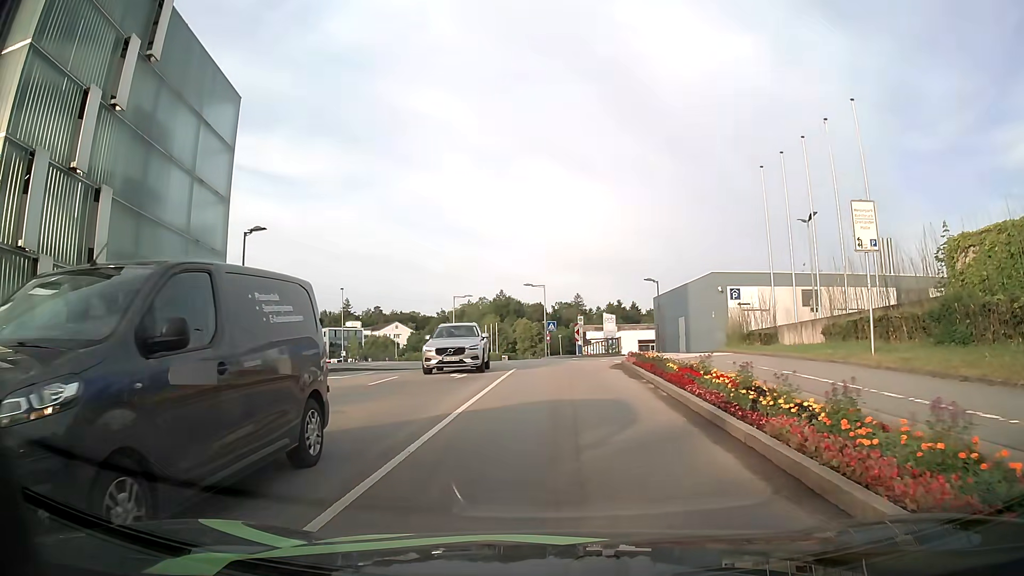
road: residential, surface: asphalt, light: Day
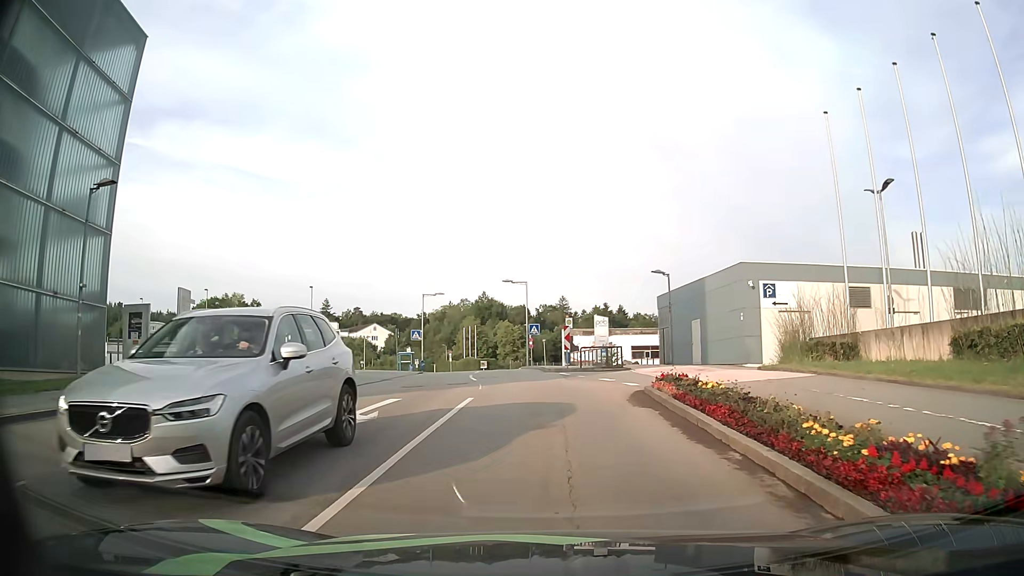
(+0.1, +9.2) m; +1°
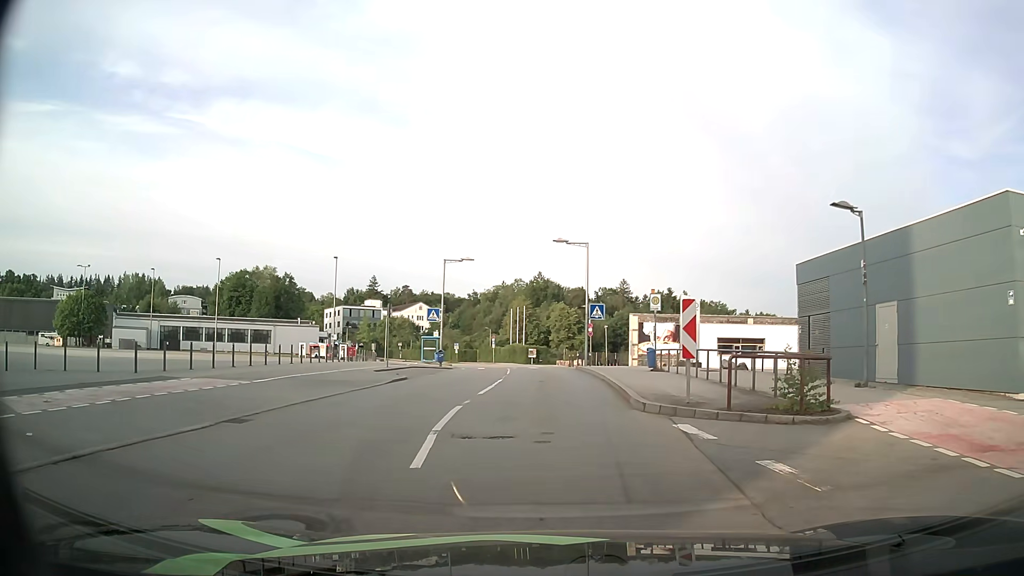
(-0.4, +17.0) m; -4°
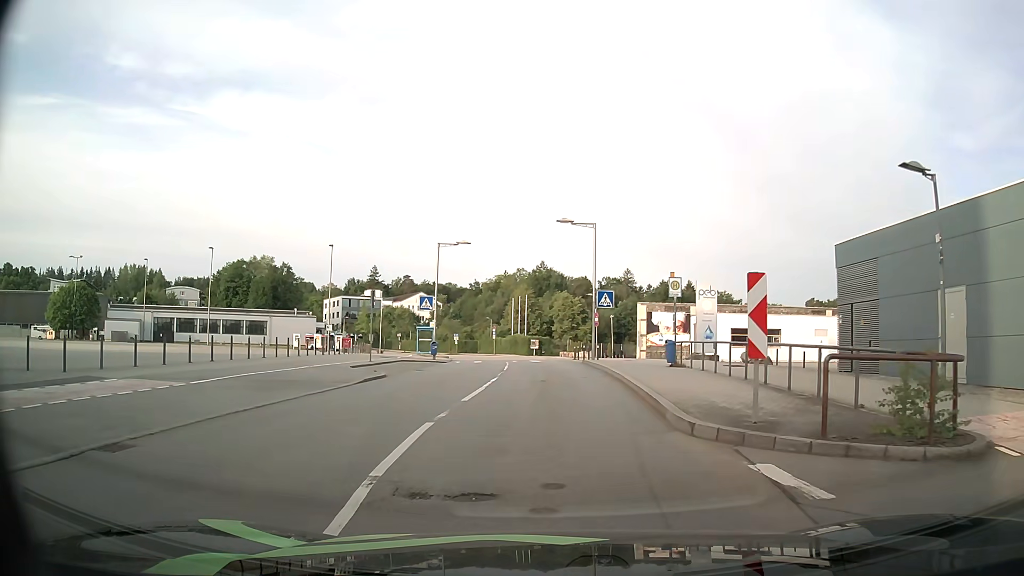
(0.0, +3.7) m; -1°
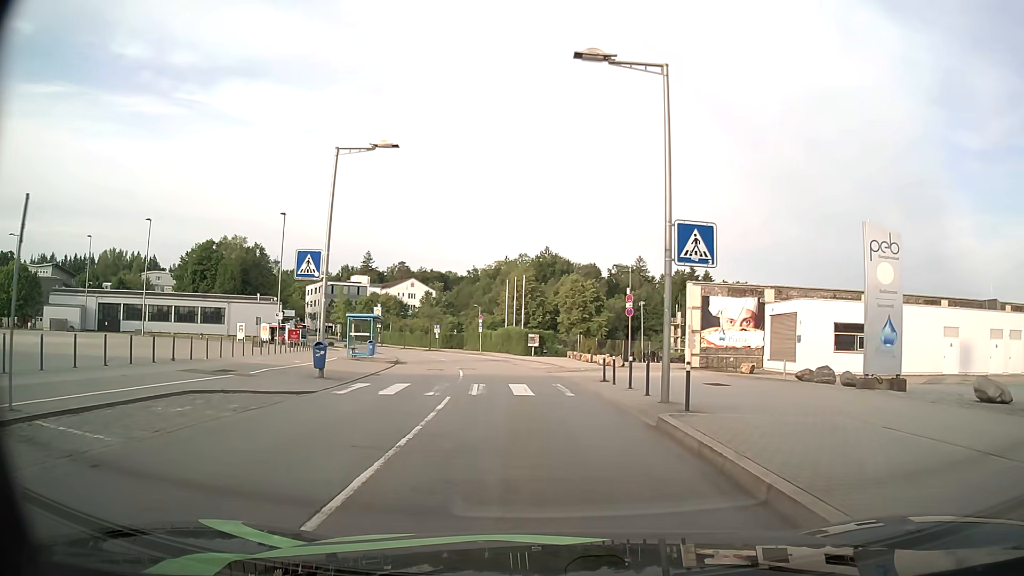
(+0.1, +21.2) m; -1°
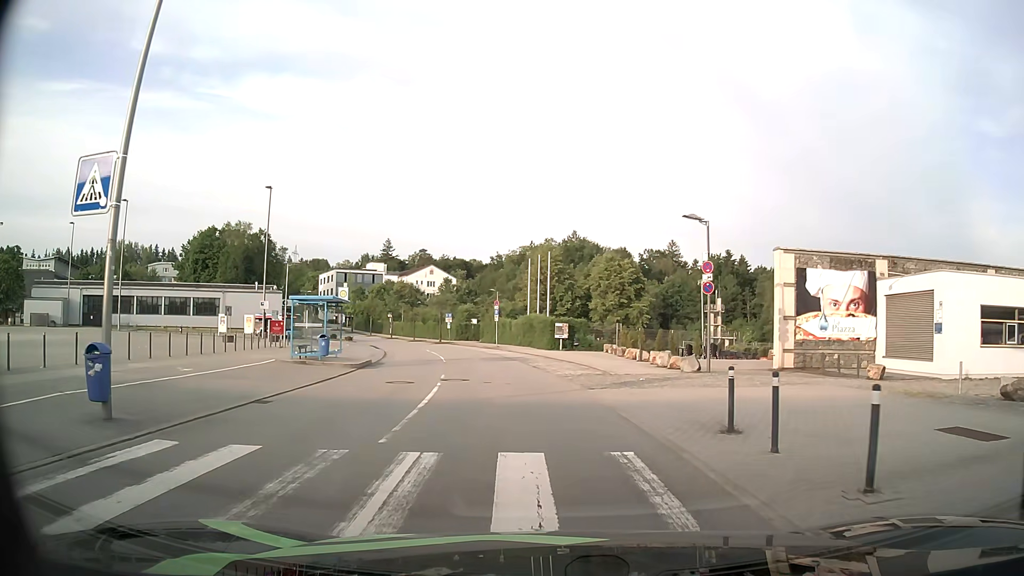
(-0.1, +11.8) m; -2°
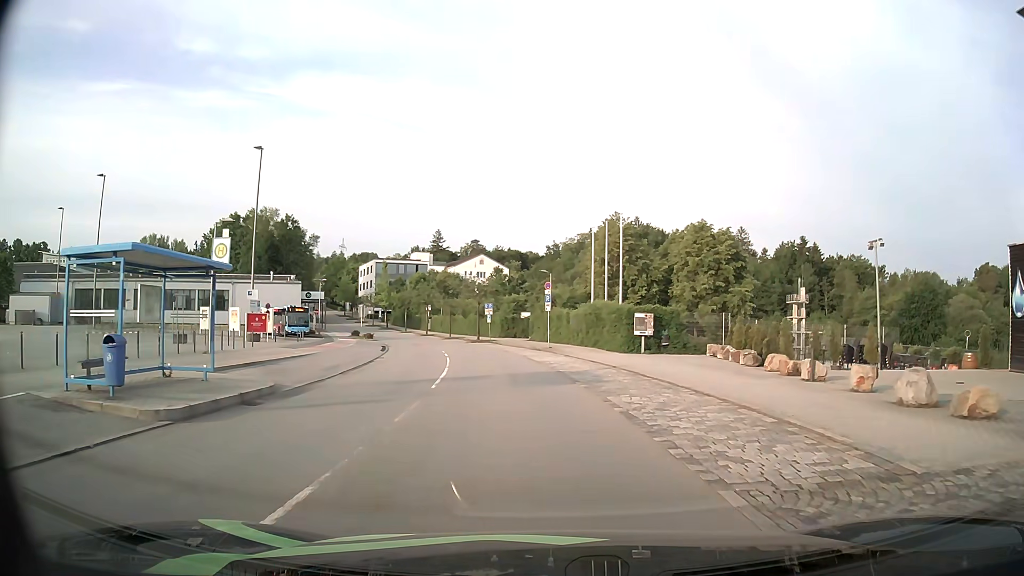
(-0.6, +16.1) m; -5°
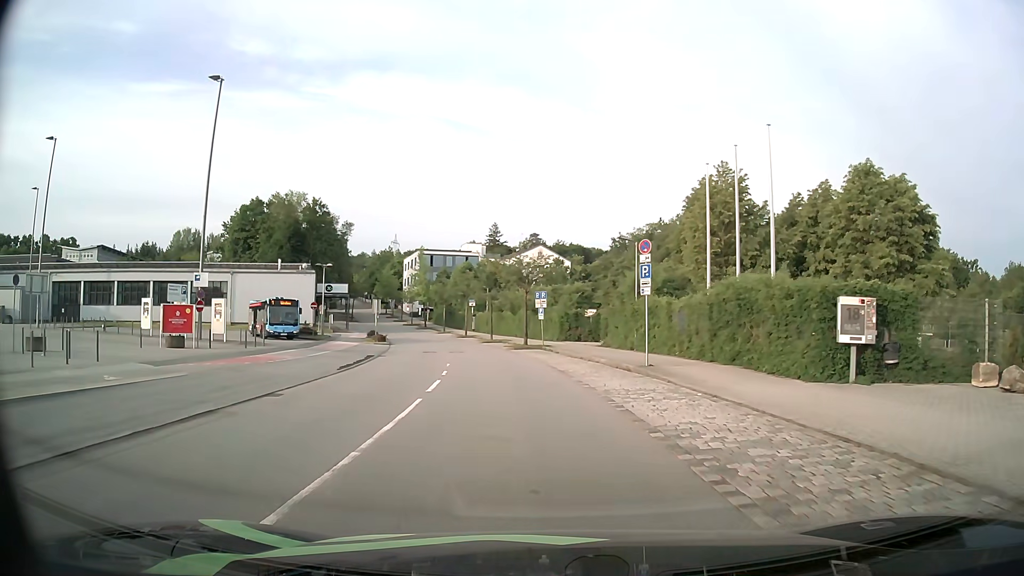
(-0.8, +18.2) m; -5°
(0, +10) (-1, +20) (-2, +30) (-4, +40) (-6, +49) (-9, +59) (-12, +69) (-15, +78) (-18, +88) (-22, +97) m
